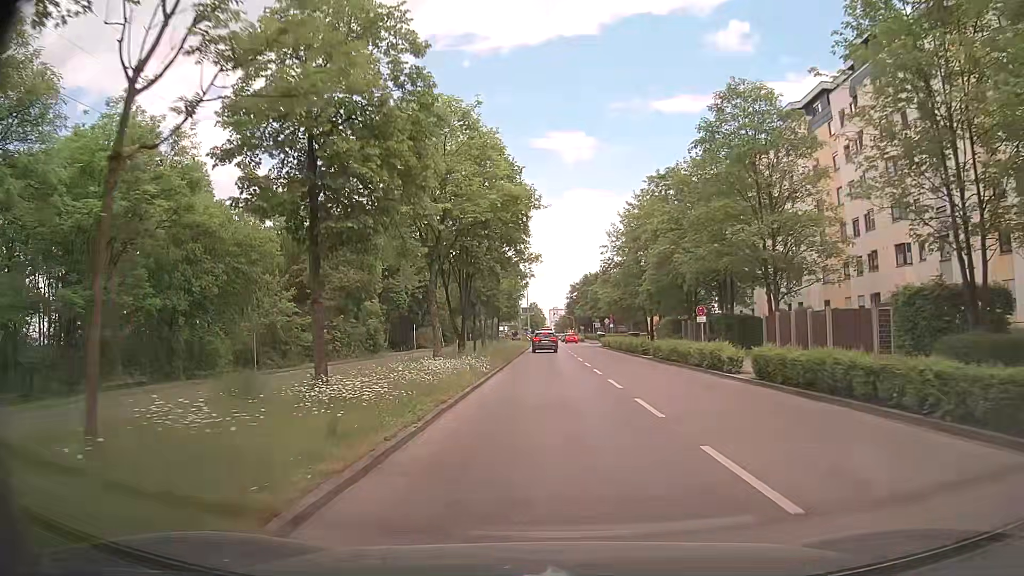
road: tertiary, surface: asphalt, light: Day
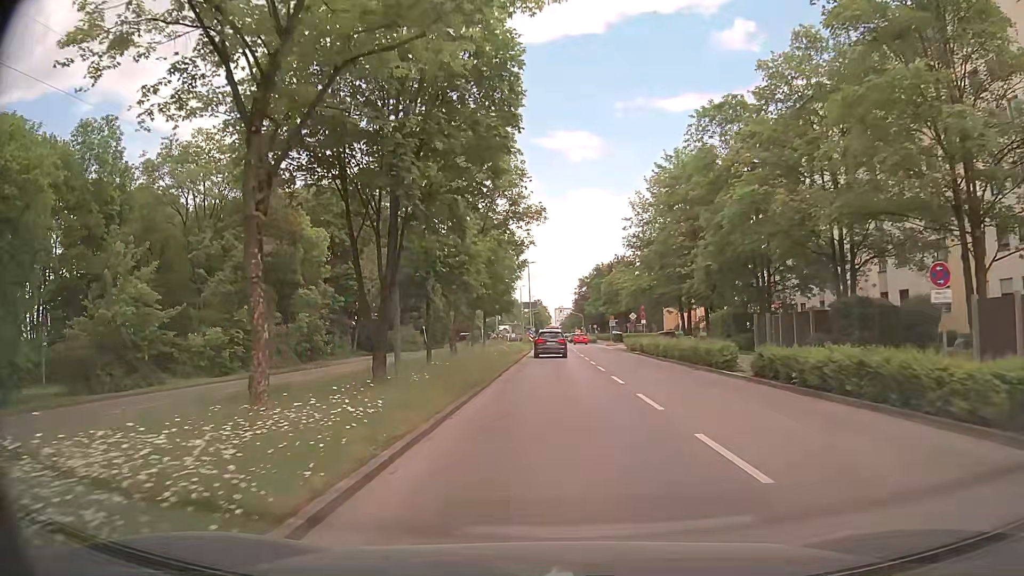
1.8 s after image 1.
(0.0, +17.0) m; 0°
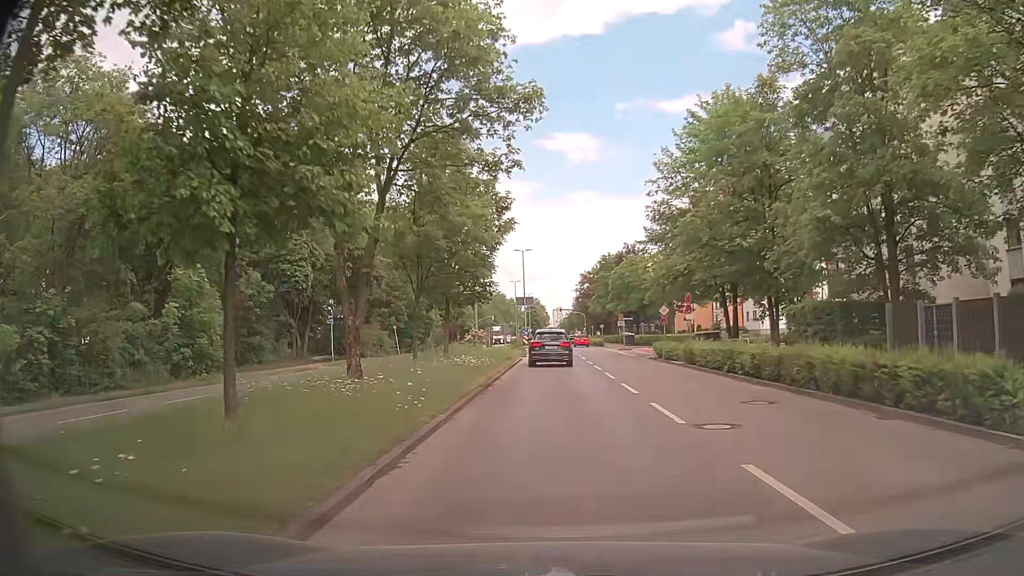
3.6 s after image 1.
(0.0, +14.6) m; 0°
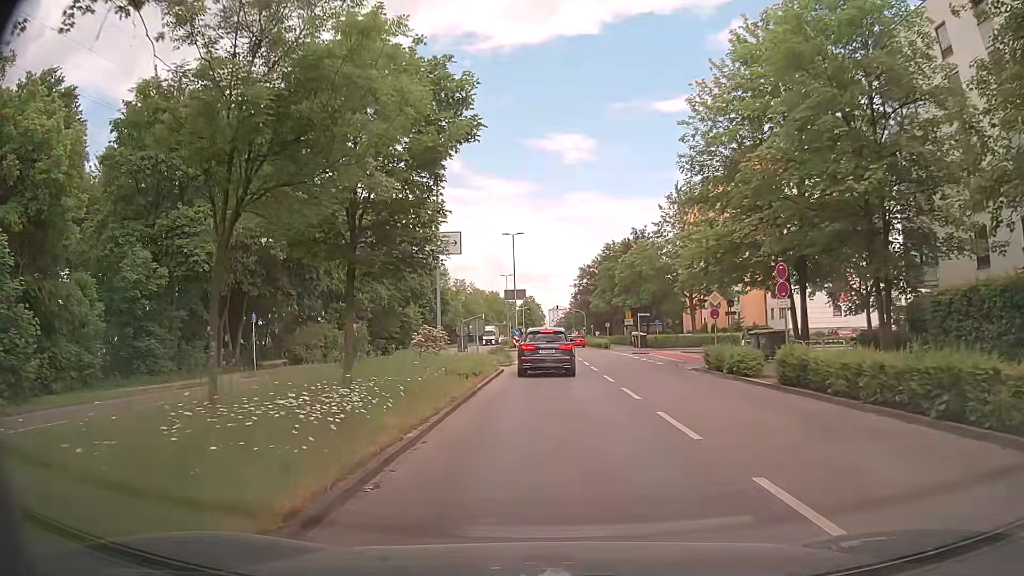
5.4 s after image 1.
(+0.1, +12.4) m; -1°
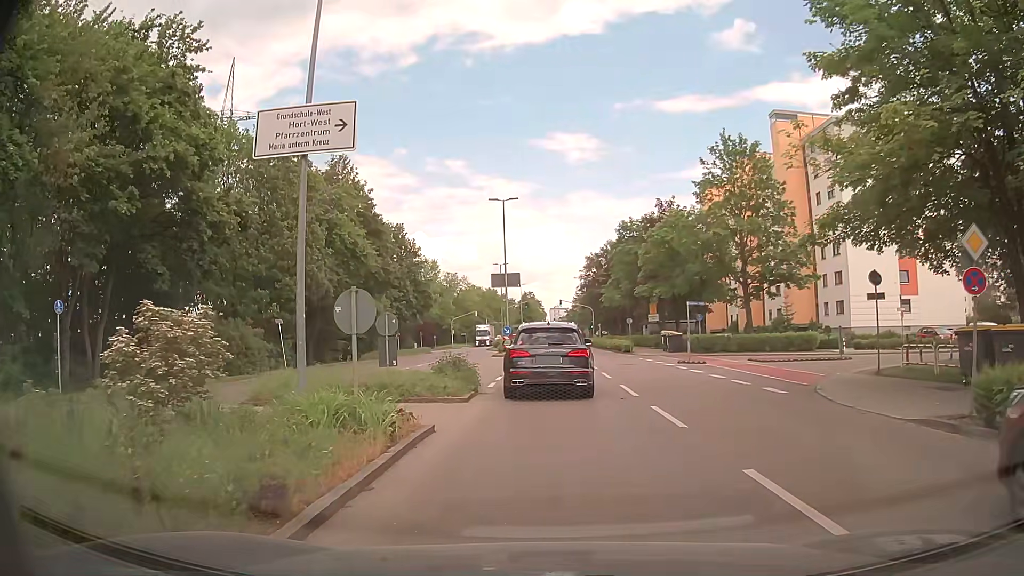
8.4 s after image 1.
(+0.4, +16.0) m; +2°
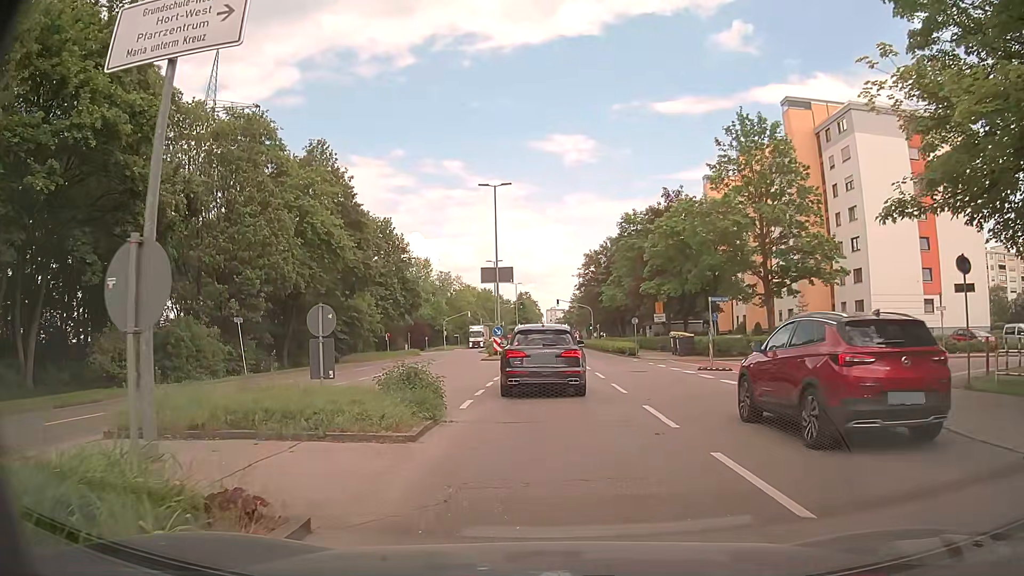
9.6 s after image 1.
(0.0, +5.0) m; +1°
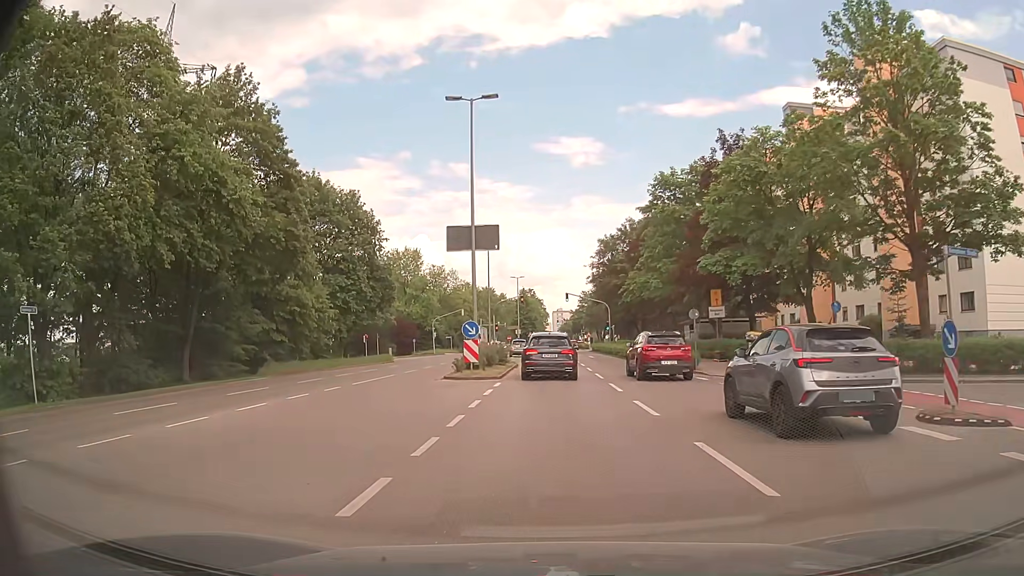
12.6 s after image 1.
(-0.4, +16.8) m; -1°
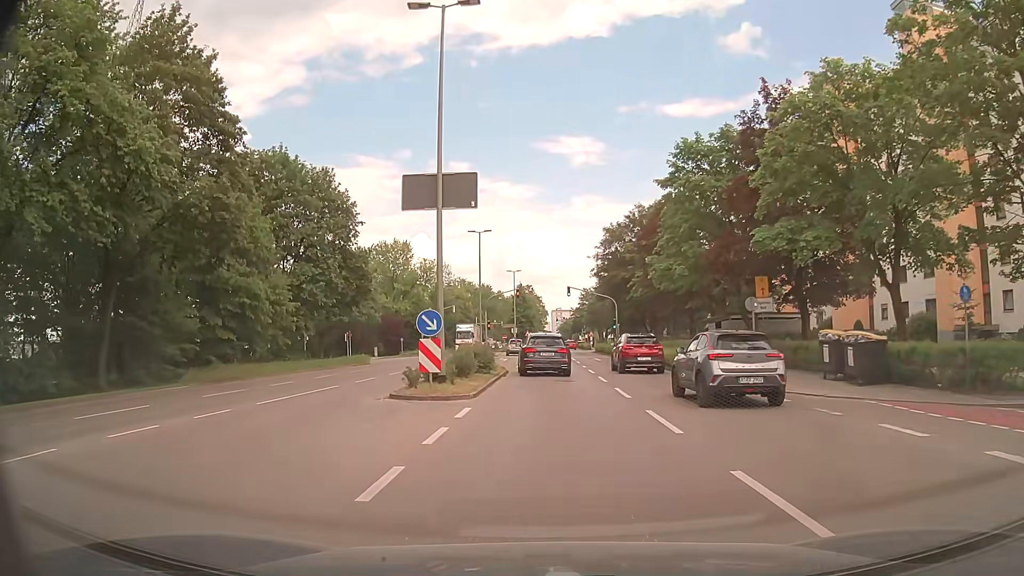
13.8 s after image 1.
(-0.1, +8.2) m; -1°
(0, +10) (0, +20) (0, +30) (-2, +40) (-3, +50) (-3, +60) (-4, +70) (-11, +76) (-21, +77) (-31, +77) m
